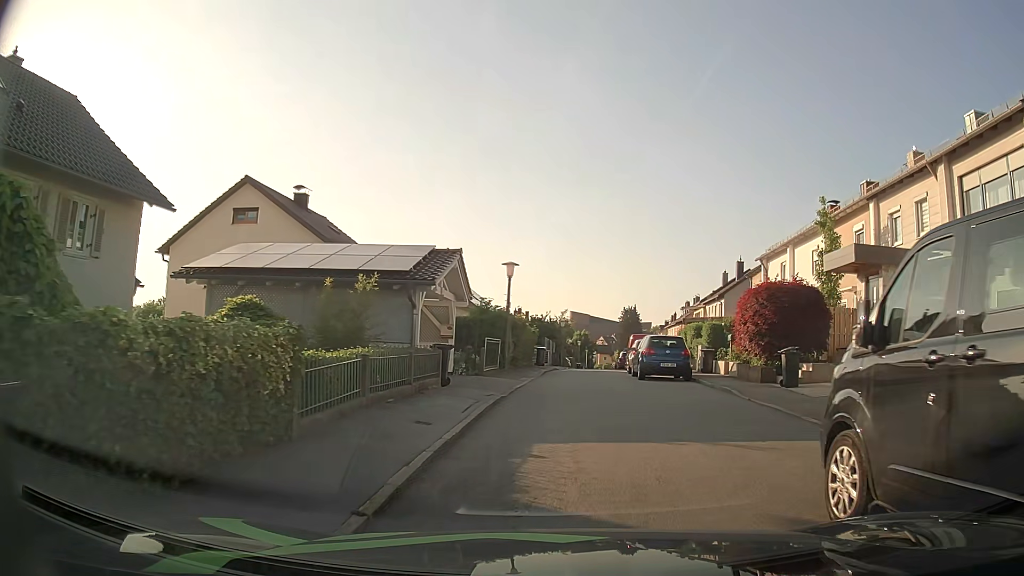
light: Day
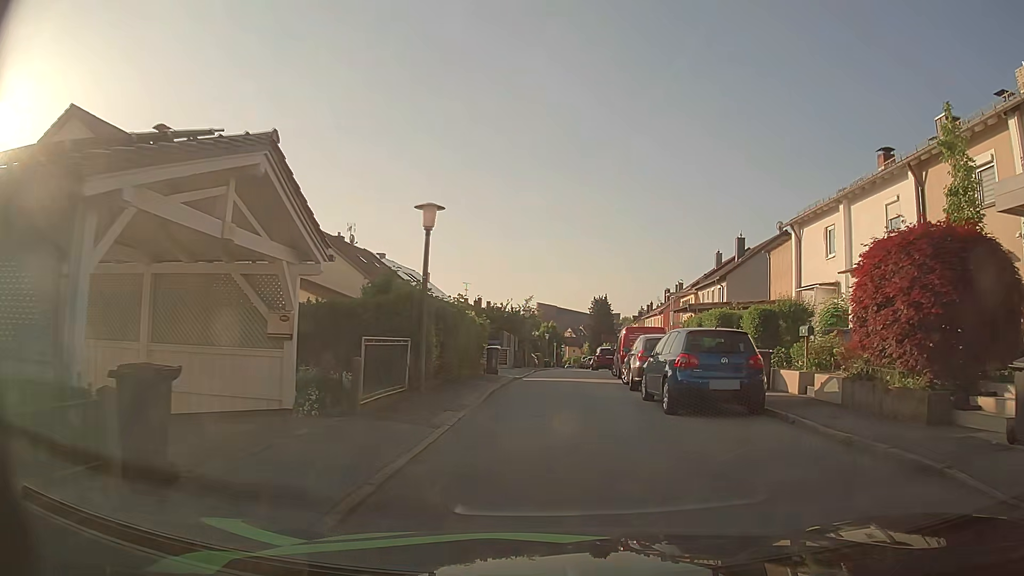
(+0.3, +10.6) m; +4°
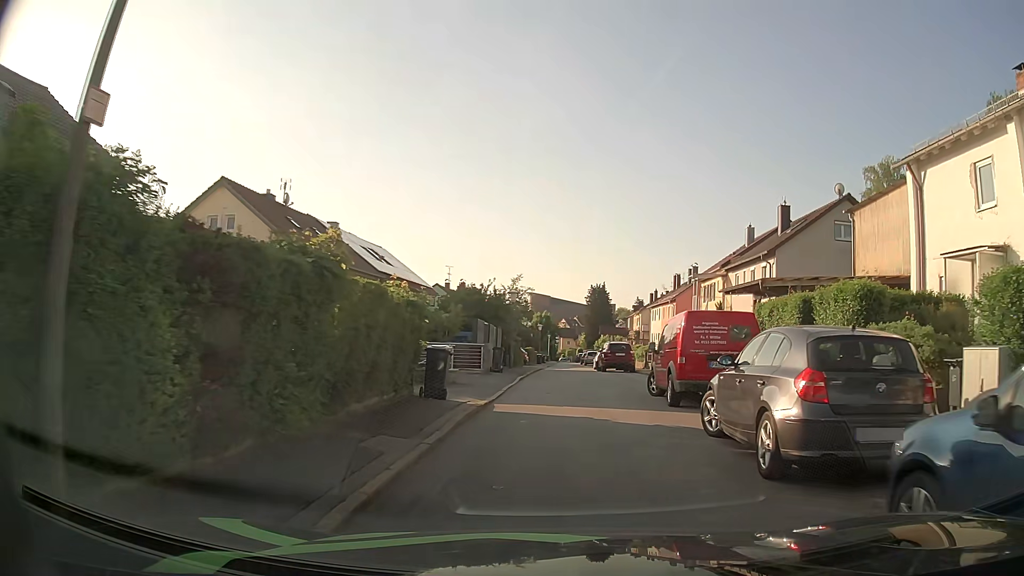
(-0.2, +10.9) m; 0°
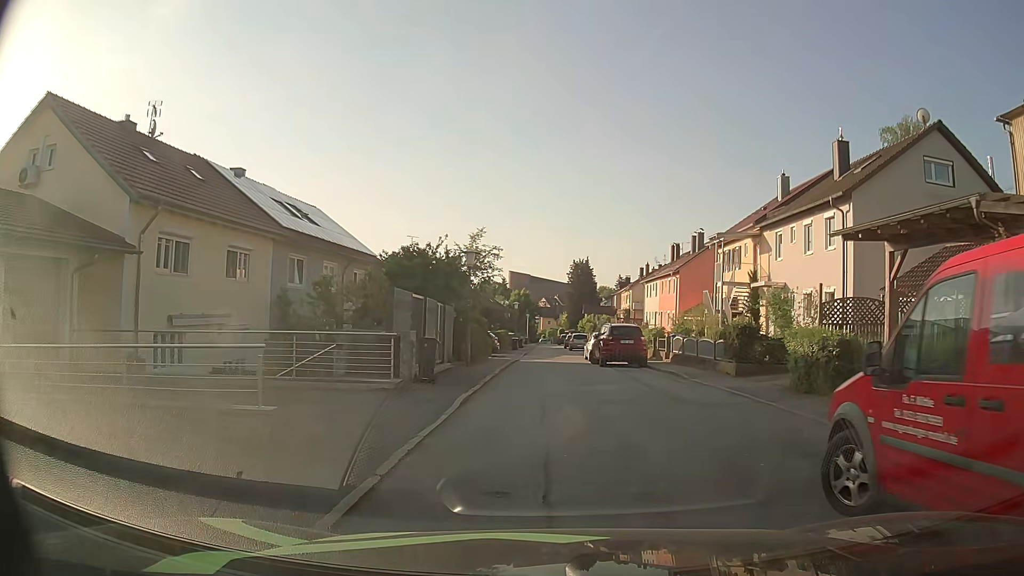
(+0.2, +11.1) m; +2°
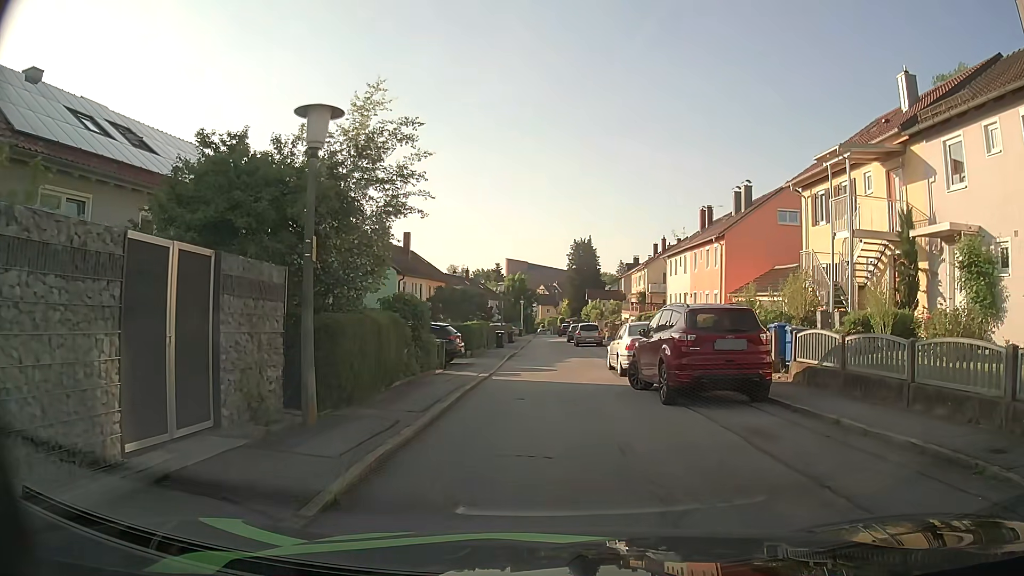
(+0.1, +14.7) m; -1°
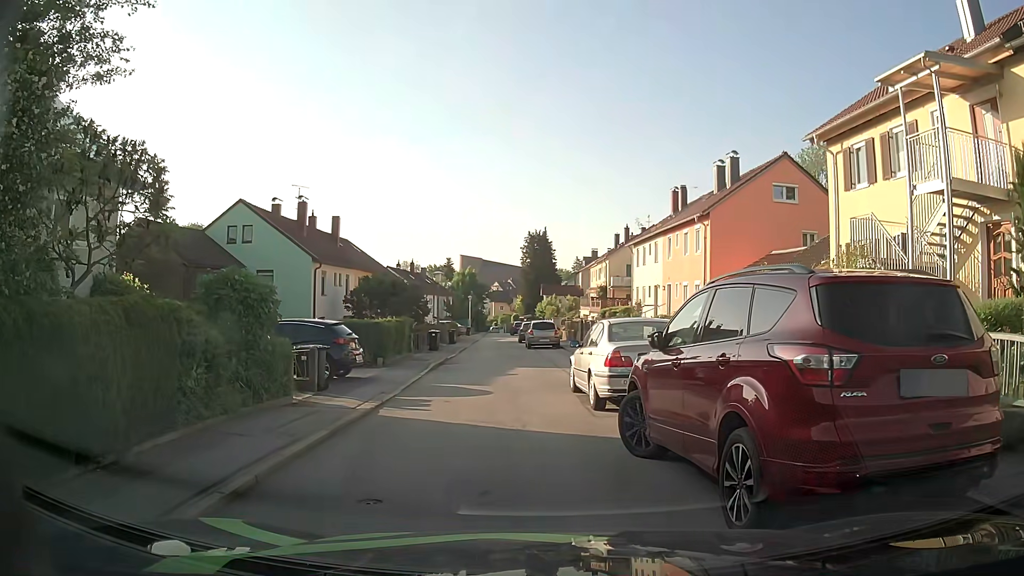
(+0.4, +7.0) m; +4°
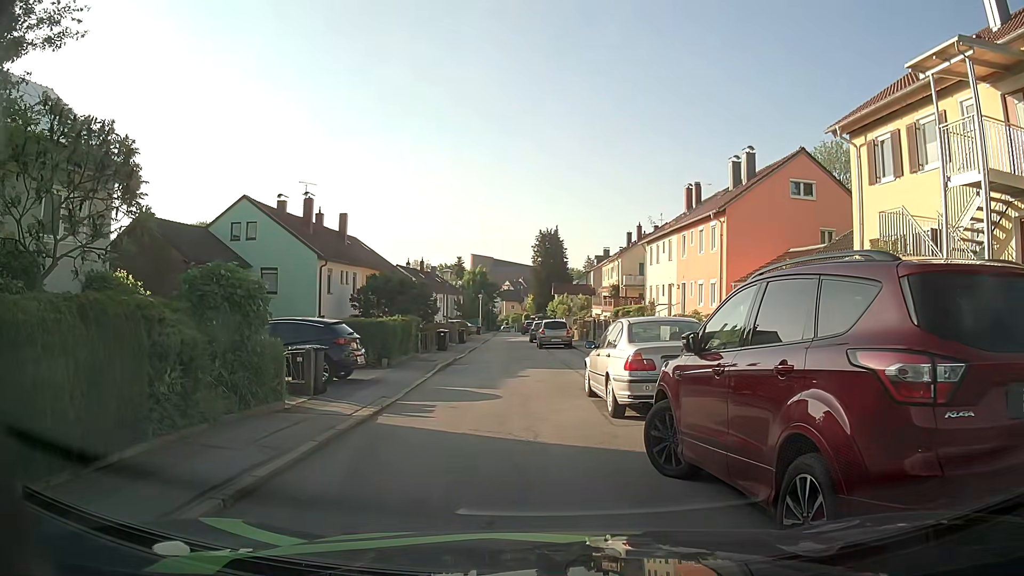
(0.0, +0.9) m; -1°
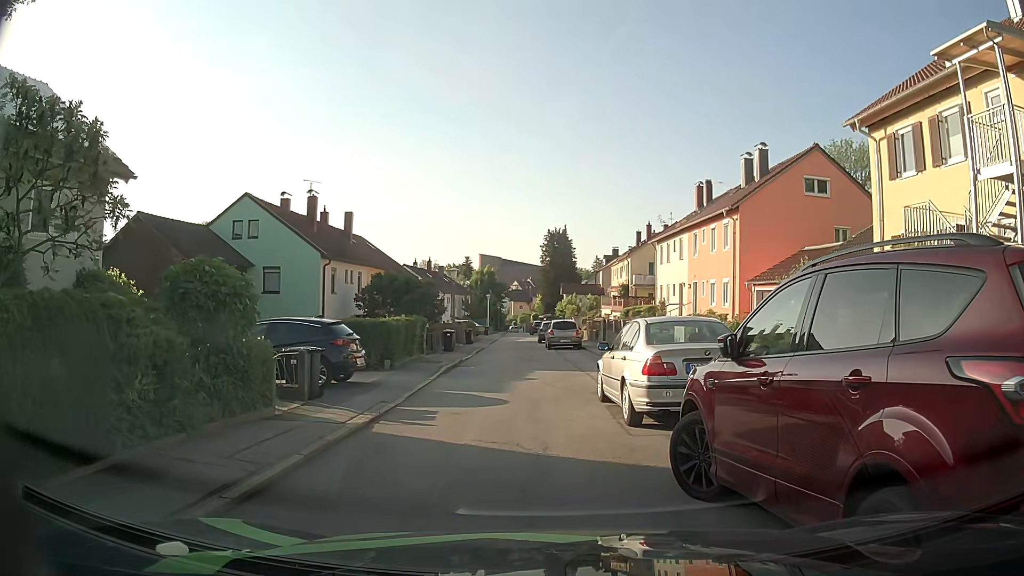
(0.0, +0.7) m; 0°
